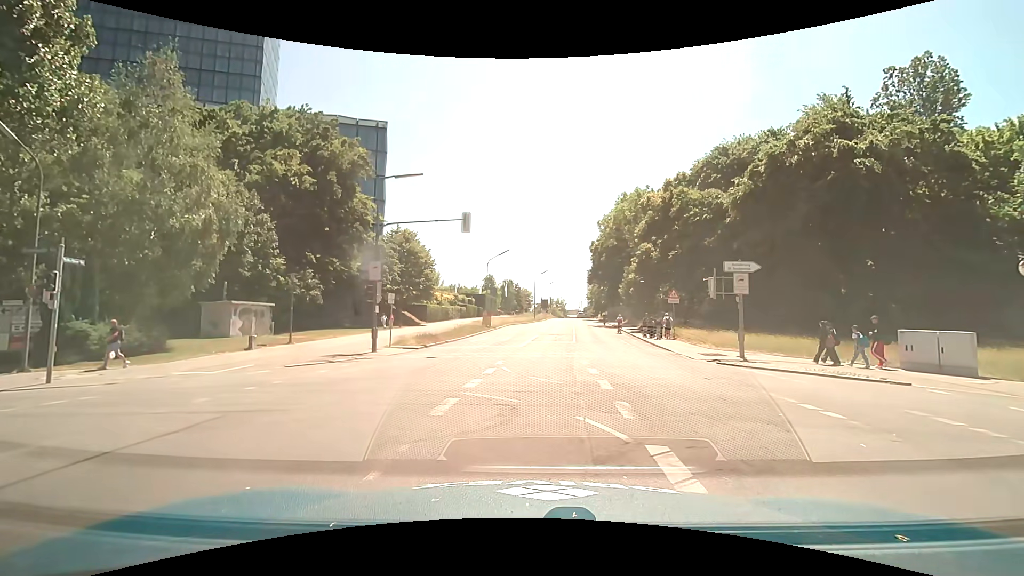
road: secondary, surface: asphalt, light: Day
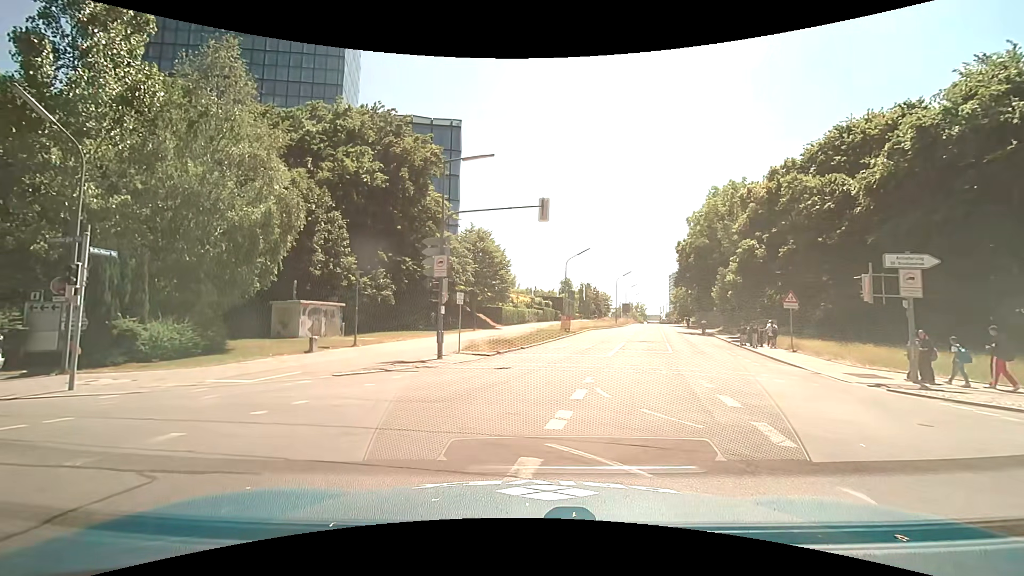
(-0.1, +3.6) m; -8°
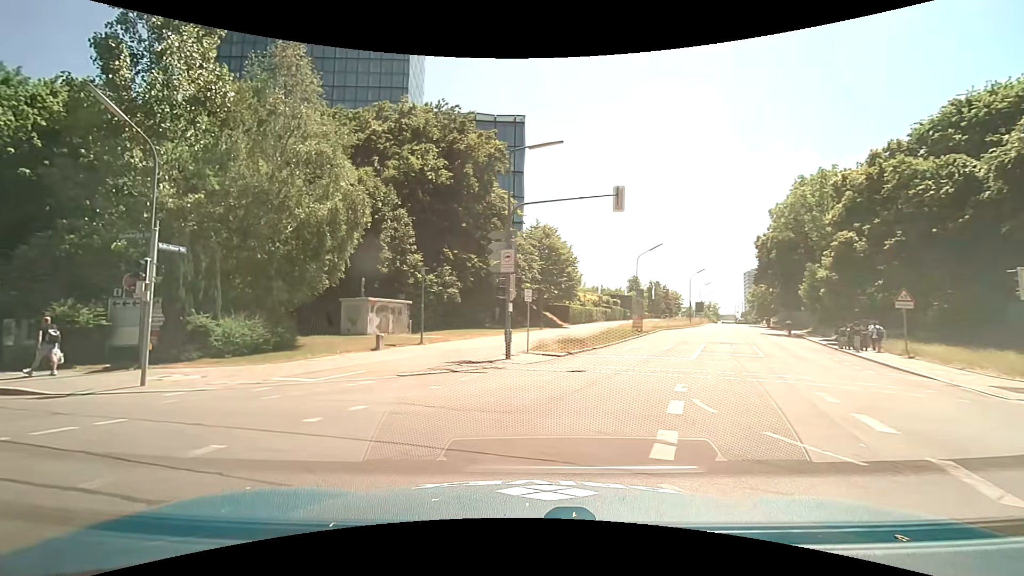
(-0.1, +1.4) m; -9°
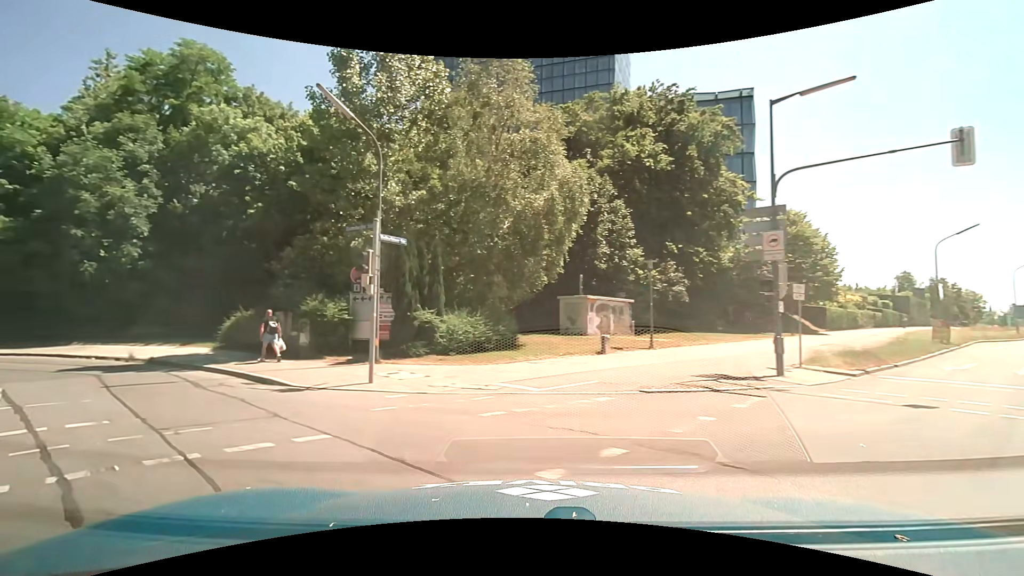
(-0.6, +3.2) m; -23°
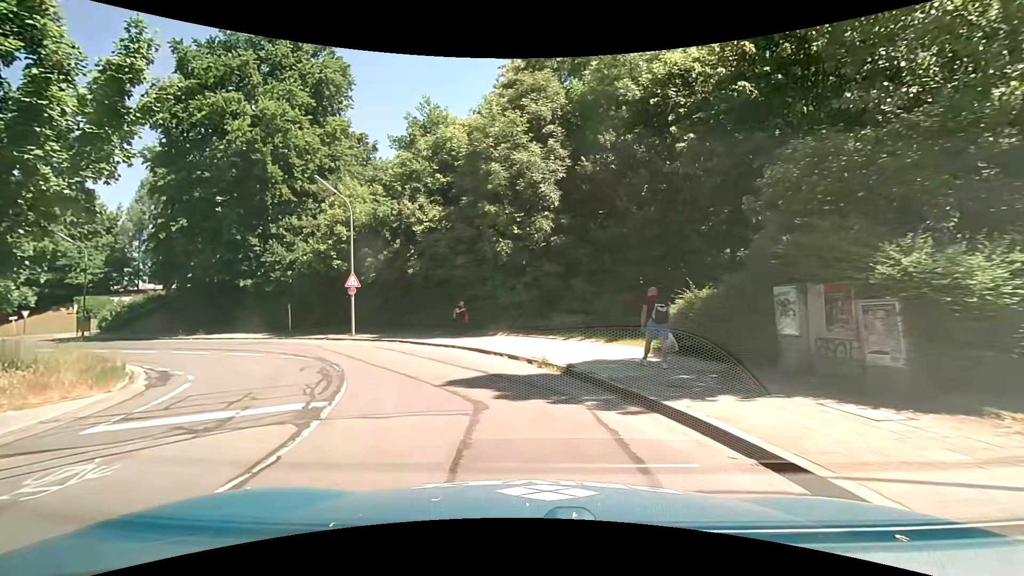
(-5.2, +9.9) m; -42°
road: tertiary
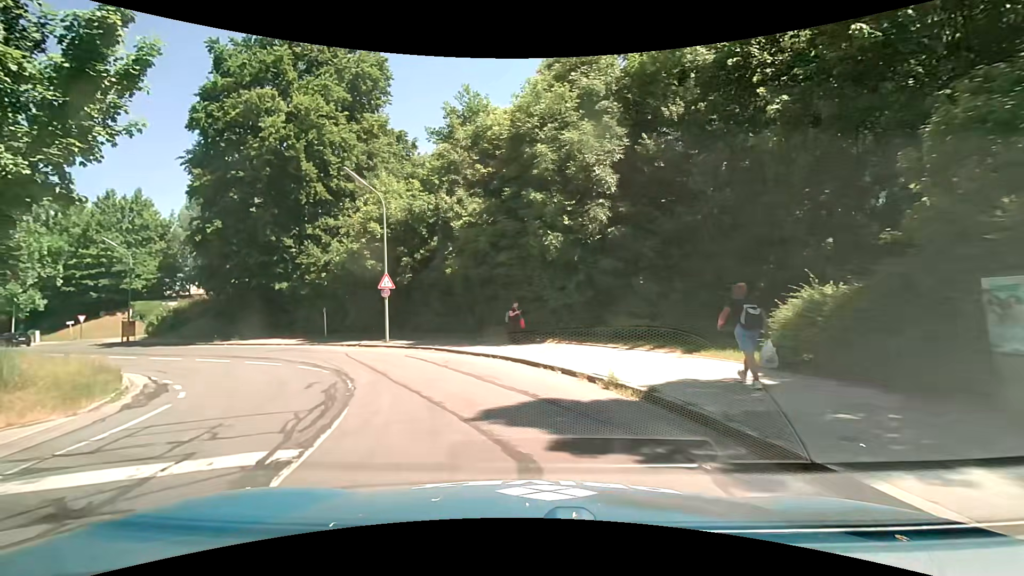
(-0.2, +3.0) m; -5°
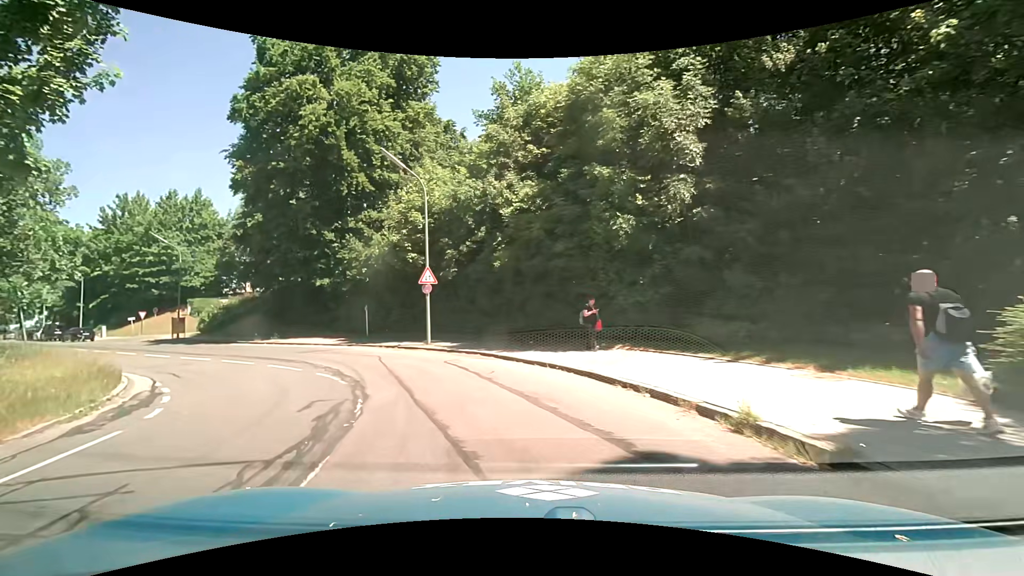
(-0.2, +3.2) m; -6°
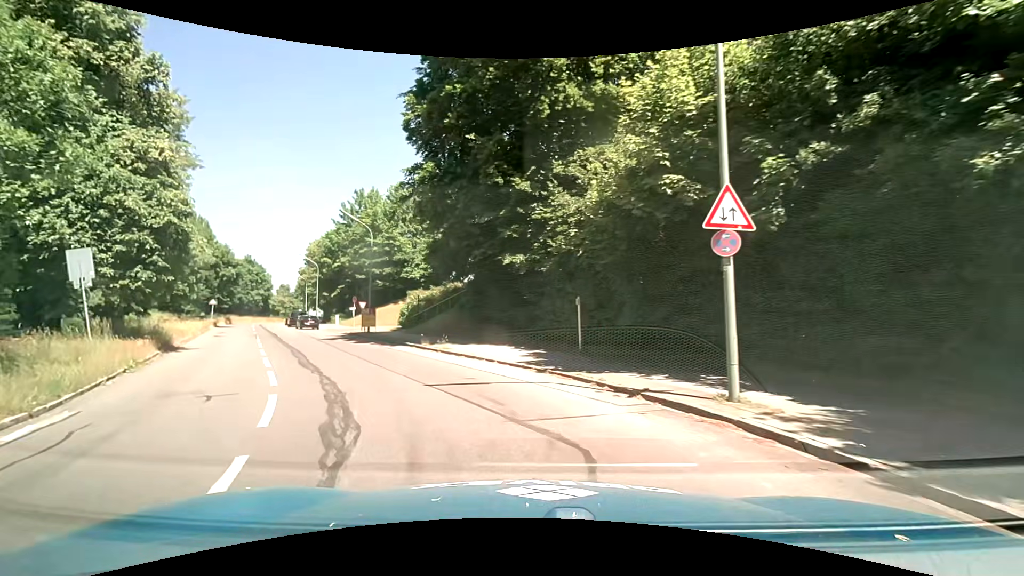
(-3.1, +13.4) m; -26°
(-2, +10) (-6, +19) (-12, +27) (-17, +36) (-21, +45) (-26, +53) (-31, +62) (-36, +71) (-40, +80) (-44, +89) m
